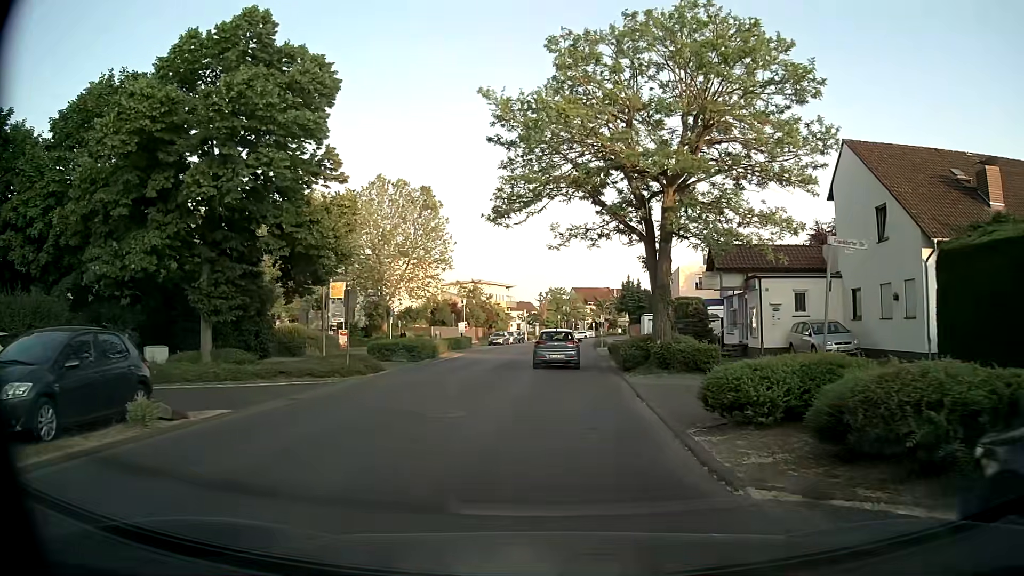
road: tertiary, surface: asphalt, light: Day
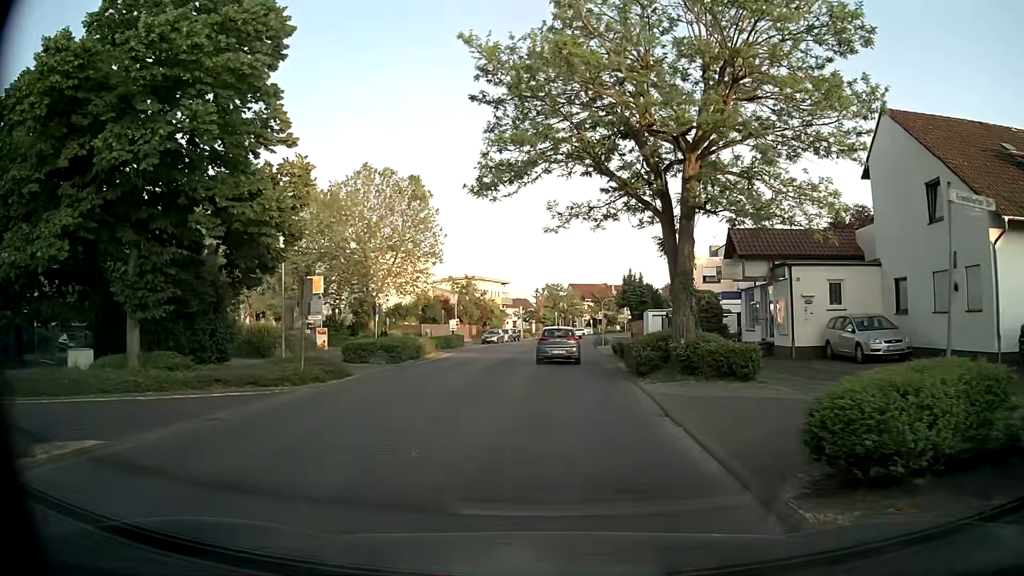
(0.0, +4.0) m; 0°
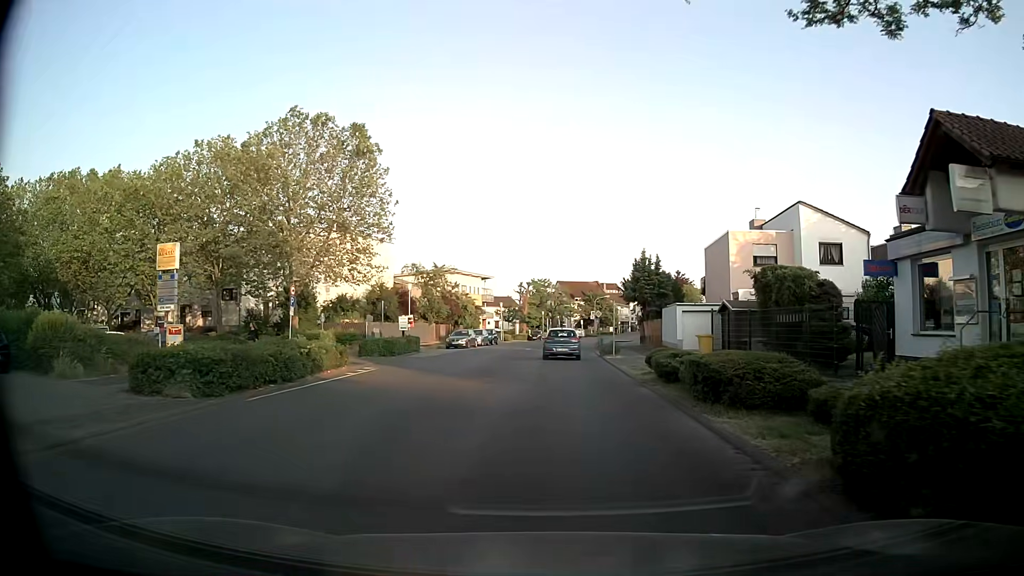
(+0.1, +16.4) m; +1°
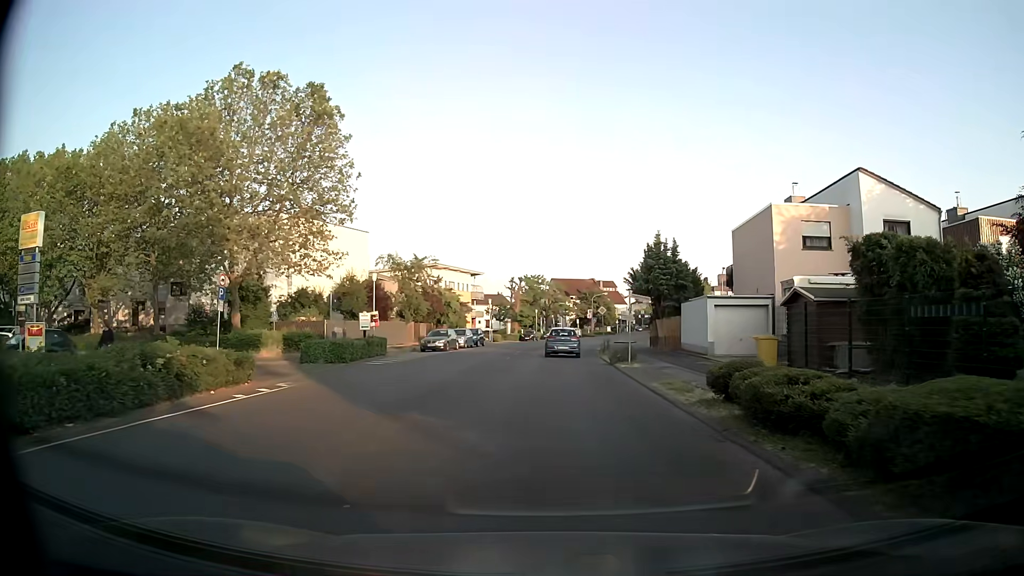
(0.0, +8.4) m; 0°
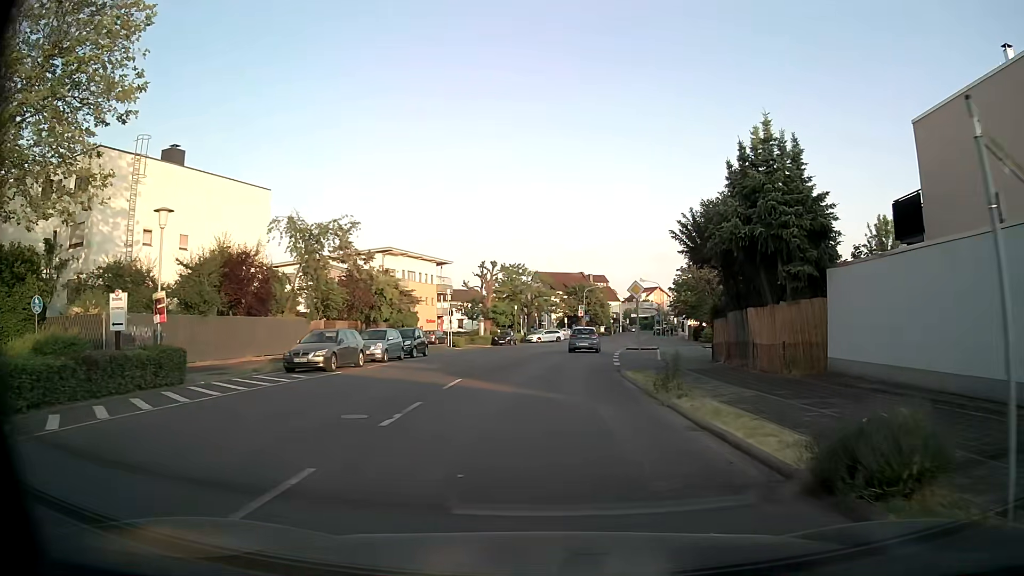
(+0.4, +21.8) m; +1°
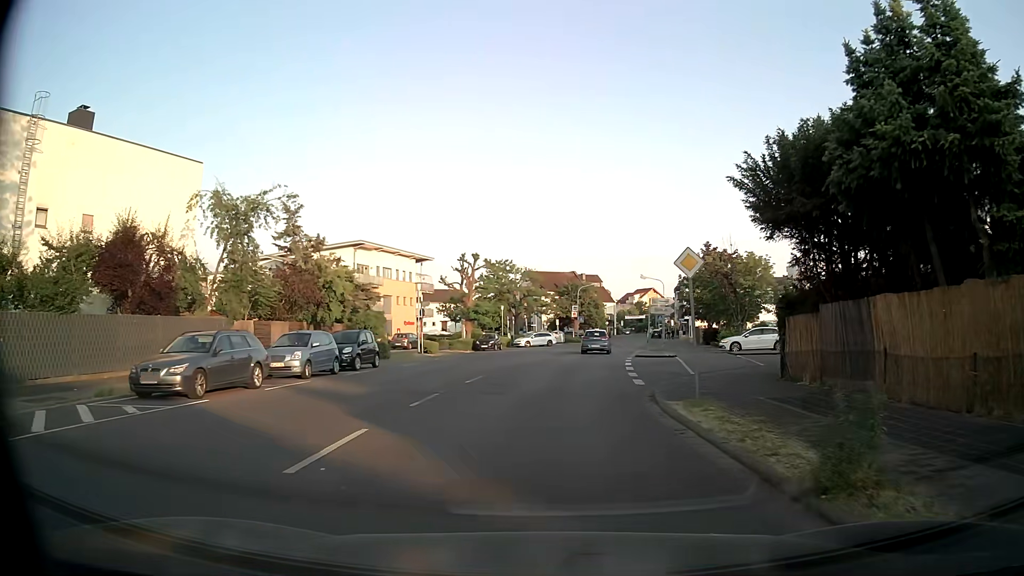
(+0.1, +9.0) m; +1°
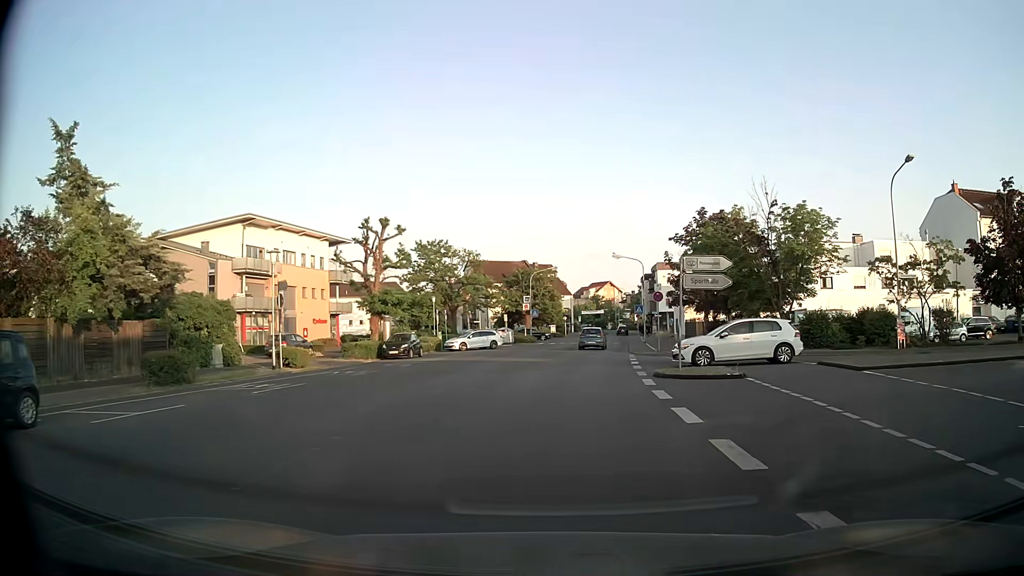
(+0.5, +18.5) m; +4°
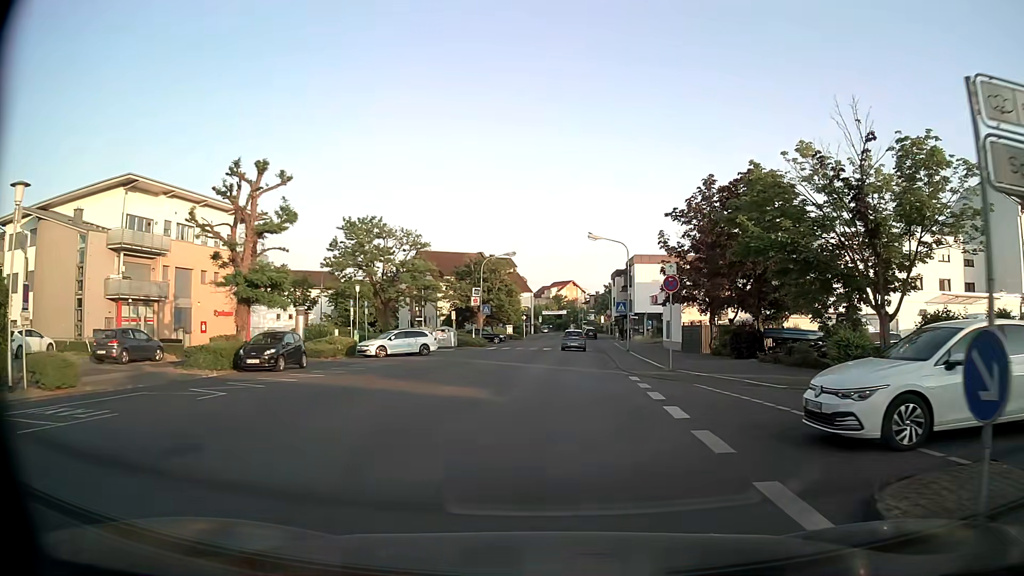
(+0.4, +14.2) m; +3°
(0, +10) (+1, +20) (+1, +30) (+2, +40) (+2, +50) (+3, +60) (+3, +70) (+3, +80) (+4, +90) (+4, +100) m
